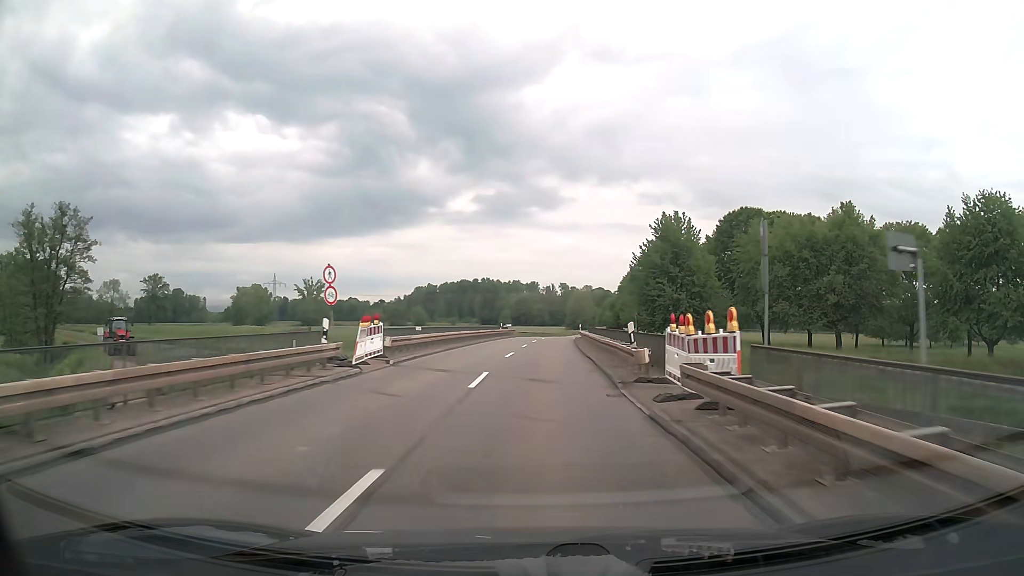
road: secondary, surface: asphalt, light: Day
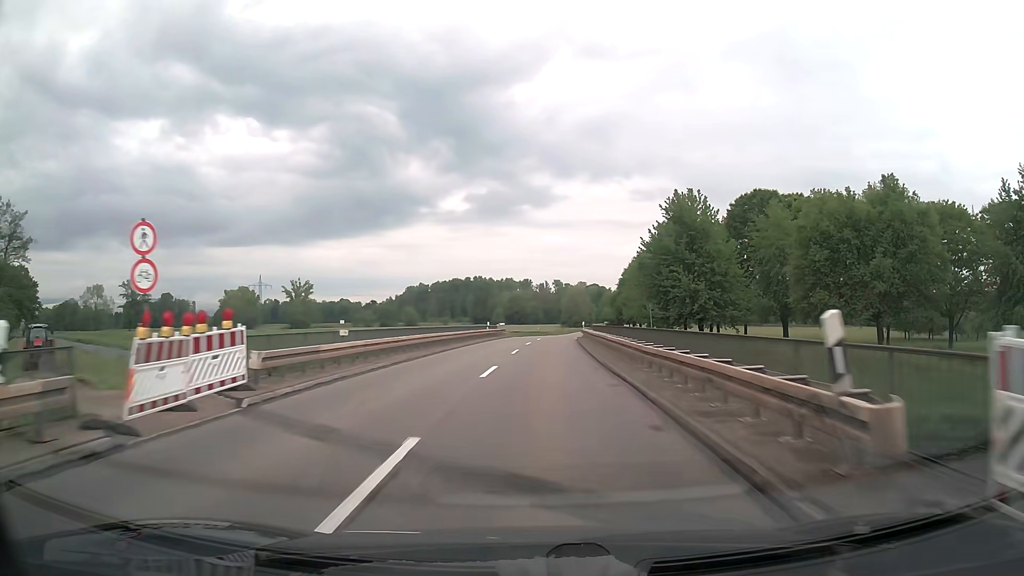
(0.0, +10.4) m; +1°
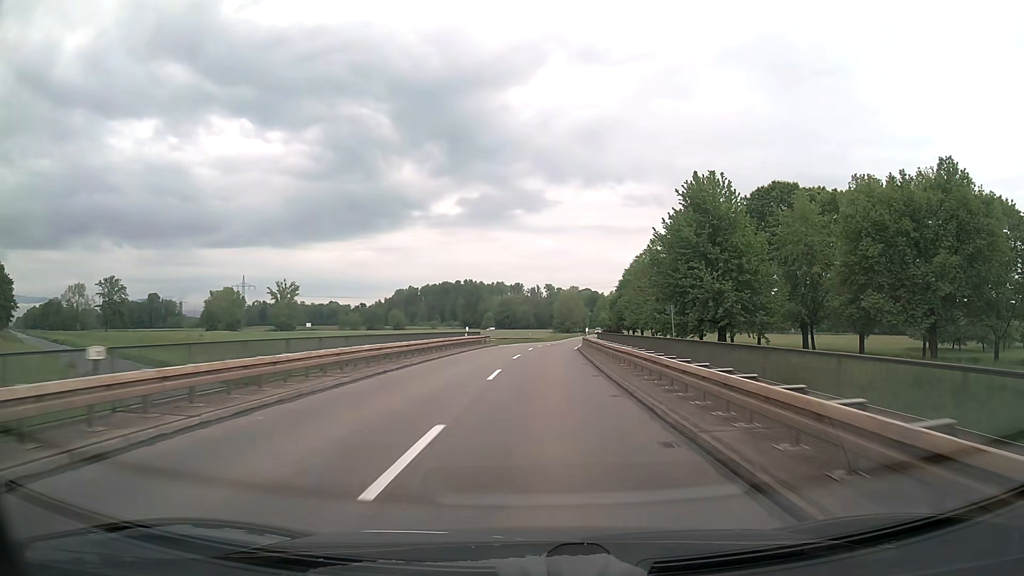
(0.0, +10.5) m; +1°
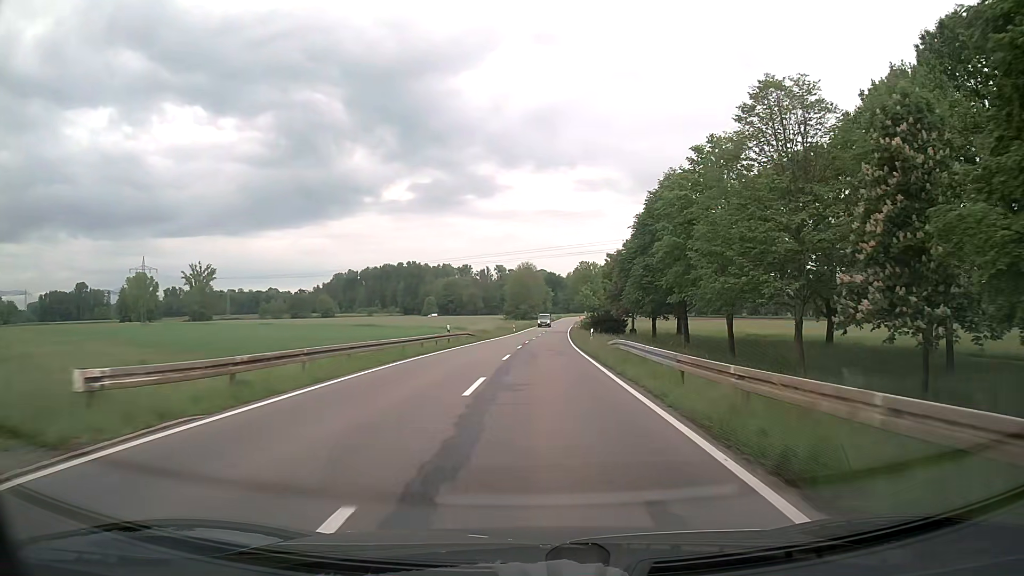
(+1.8, +52.8) m; +4°
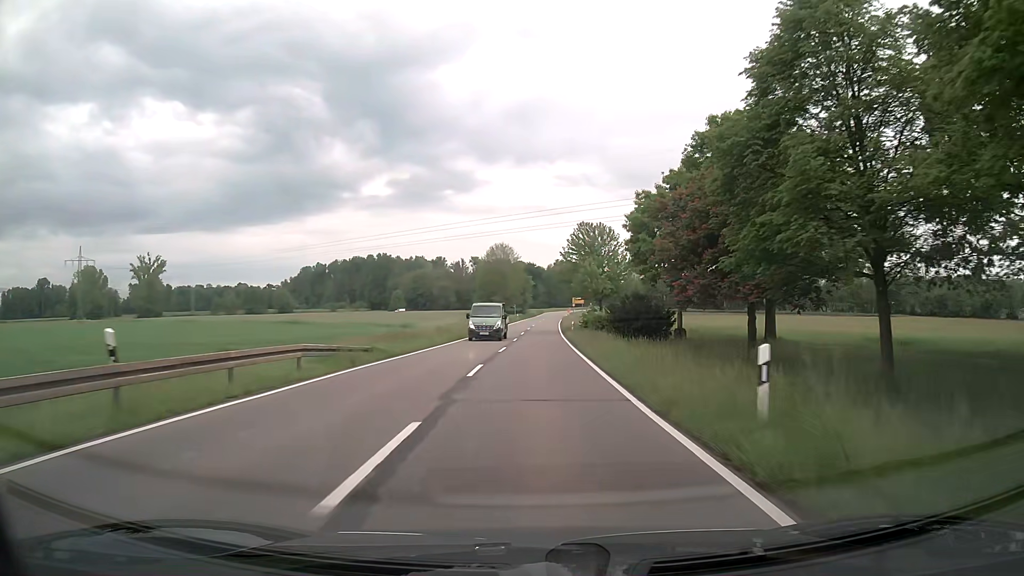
(+0.6, +32.0) m; +2°
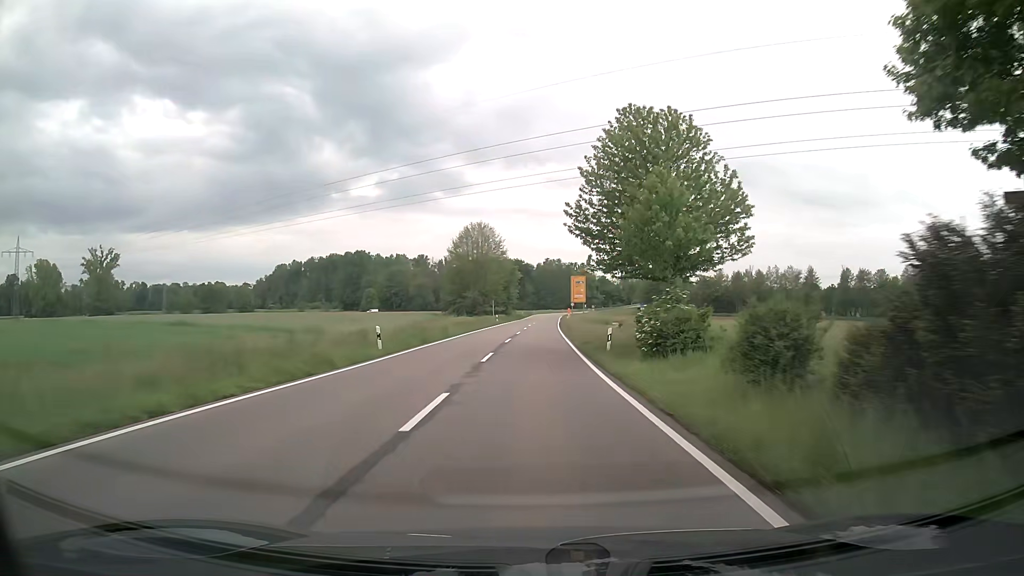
(+0.3, +32.3) m; +1°
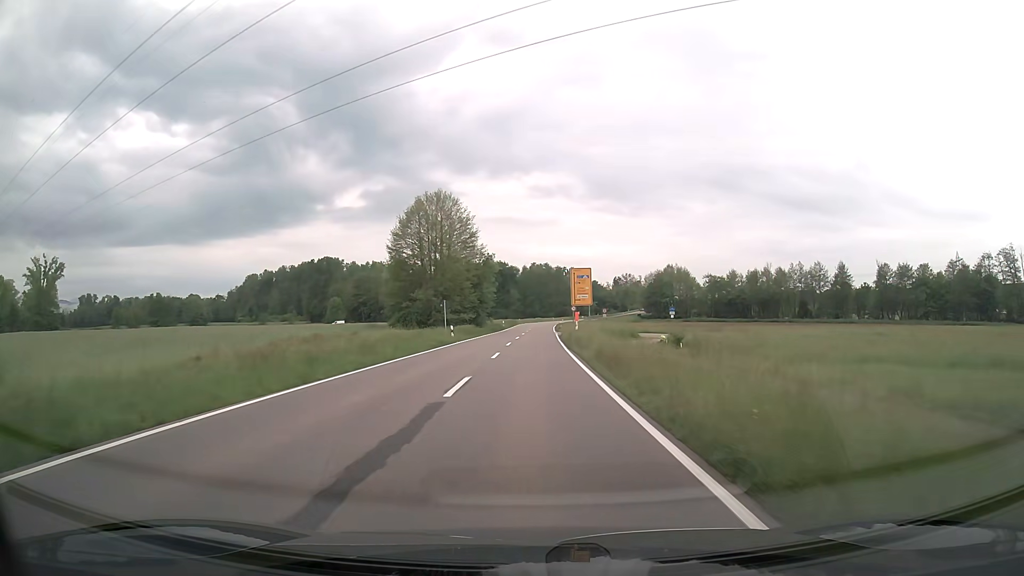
(+0.4, +32.4) m; +1°
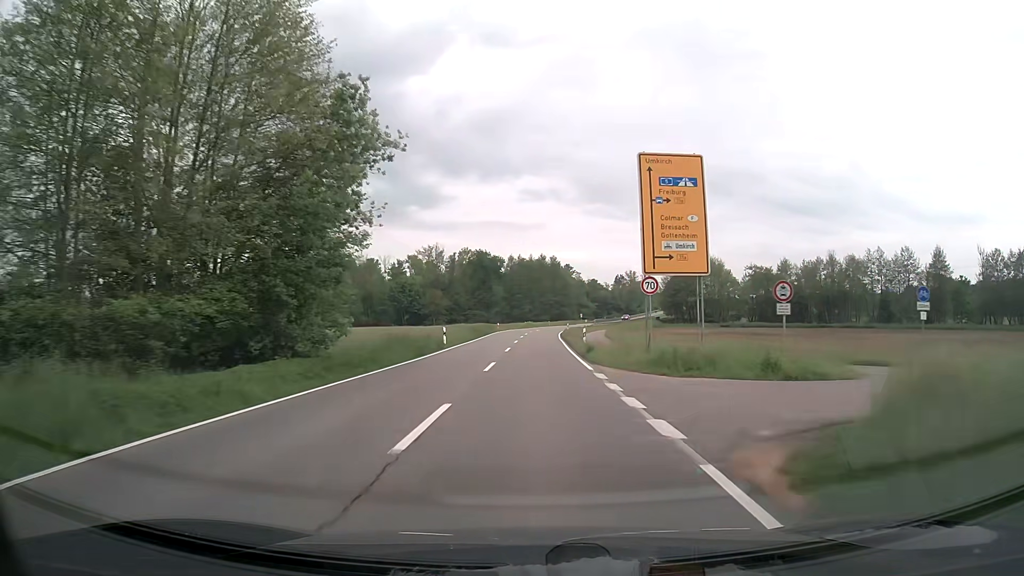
(+0.4, +53.4) m; +1°
(0, +10) (0, +20) (0, +30) (+1, +40) (+1, +50) (+1, +60) (+2, +70) (+2, +80) (+3, +90) (+4, +100) m
